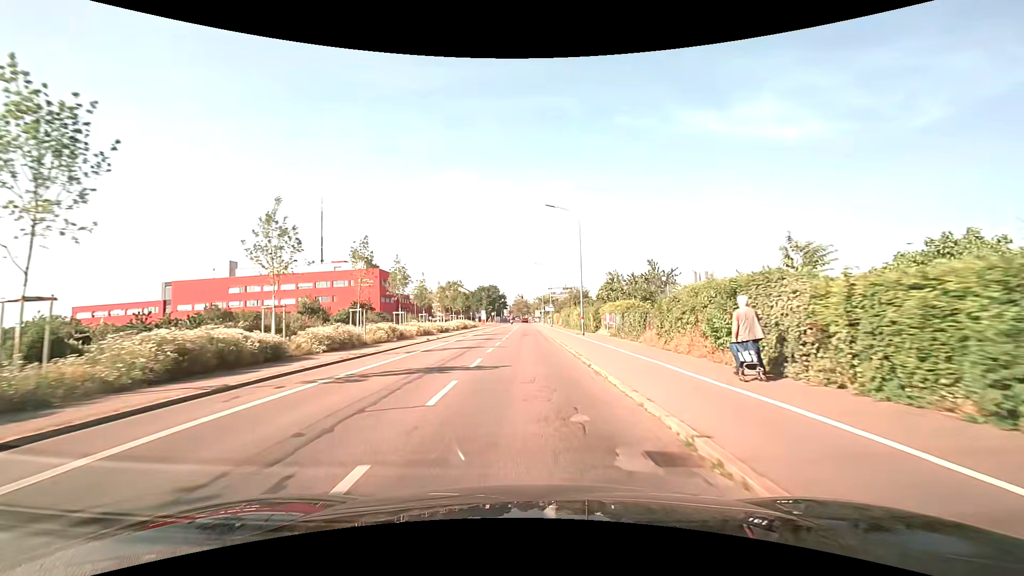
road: secondary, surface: asphalt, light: Day
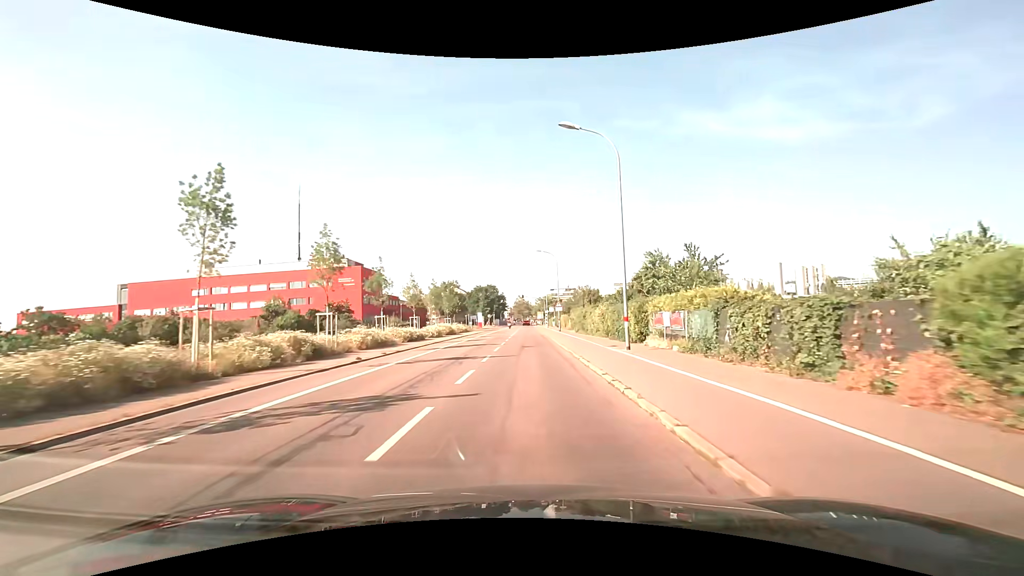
(0.0, +14.8) m; 0°
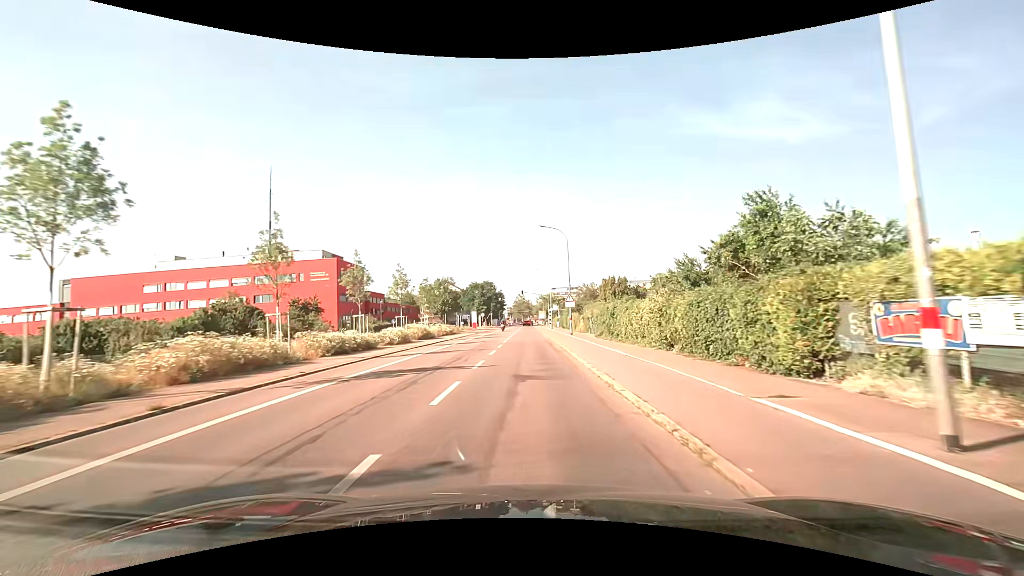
(0.0, +14.7) m; 0°
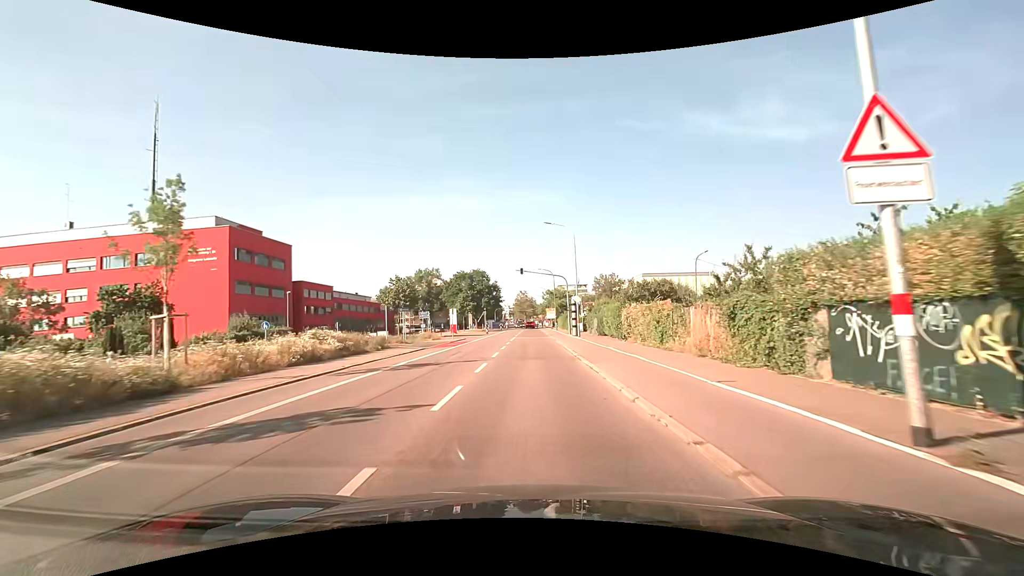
(-0.1, +36.5) m; 0°
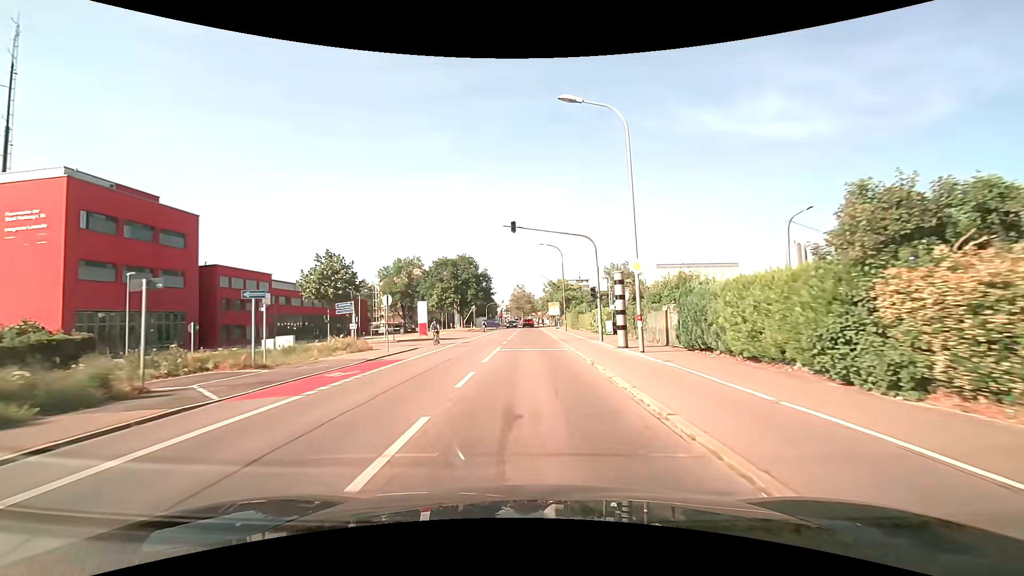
(-0.1, +21.7) m; 0°
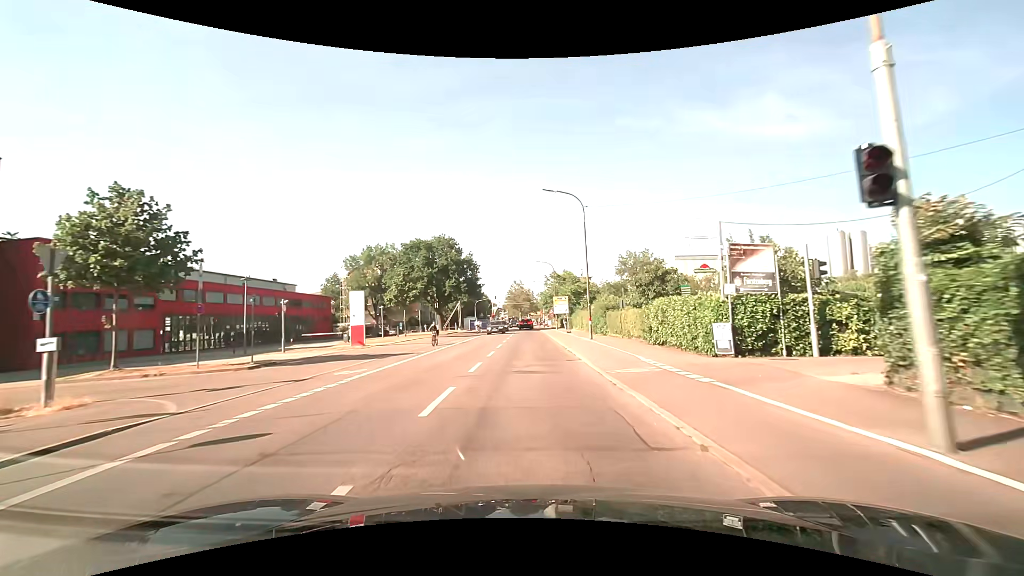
(0.0, +21.6) m; 0°
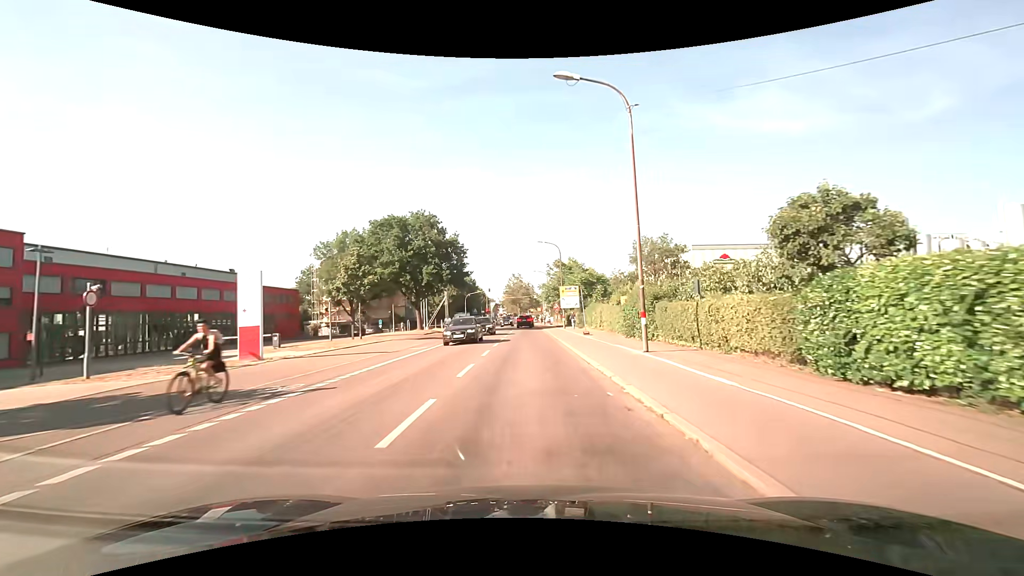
(0.0, +13.8) m; 0°
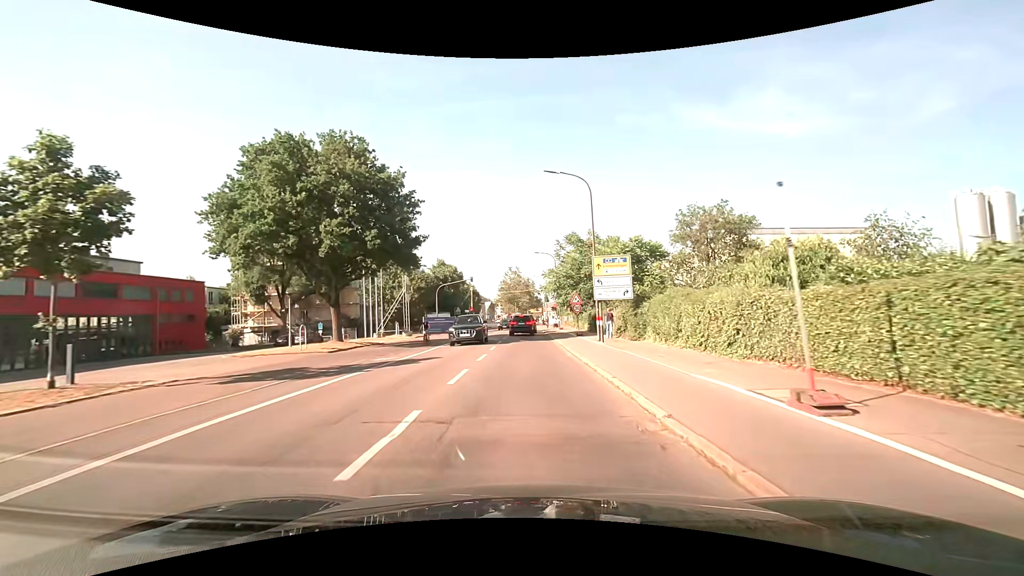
(+0.1, +24.9) m; 0°
(0, +10) (0, +20) (0, +30) (0, +40) (0, +50) (0, +60) (0, +70) (0, +80) (0, +90) (0, +100) m
